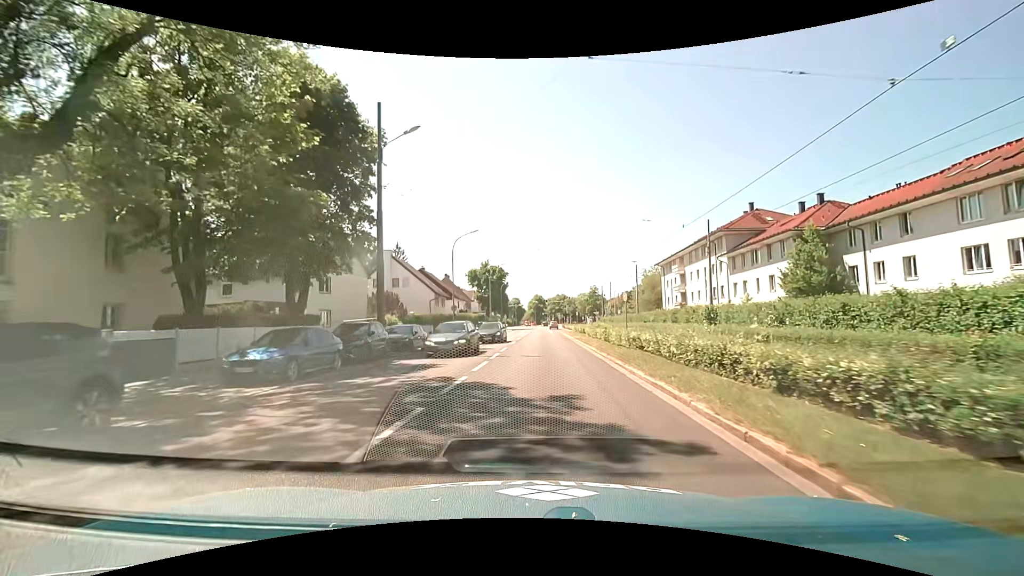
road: tertiary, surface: asphalt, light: Day
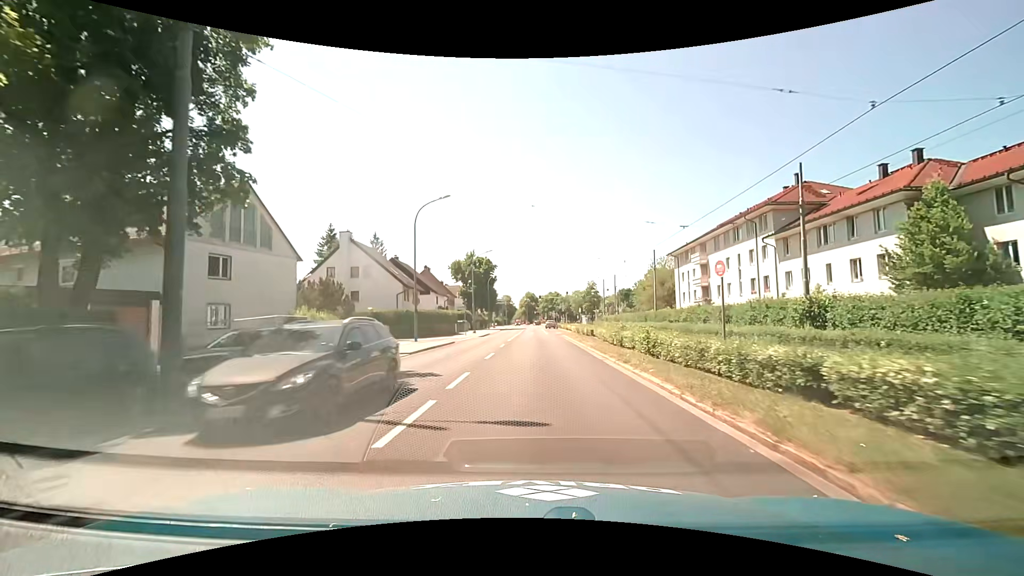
(0.0, +13.1) m; +1°
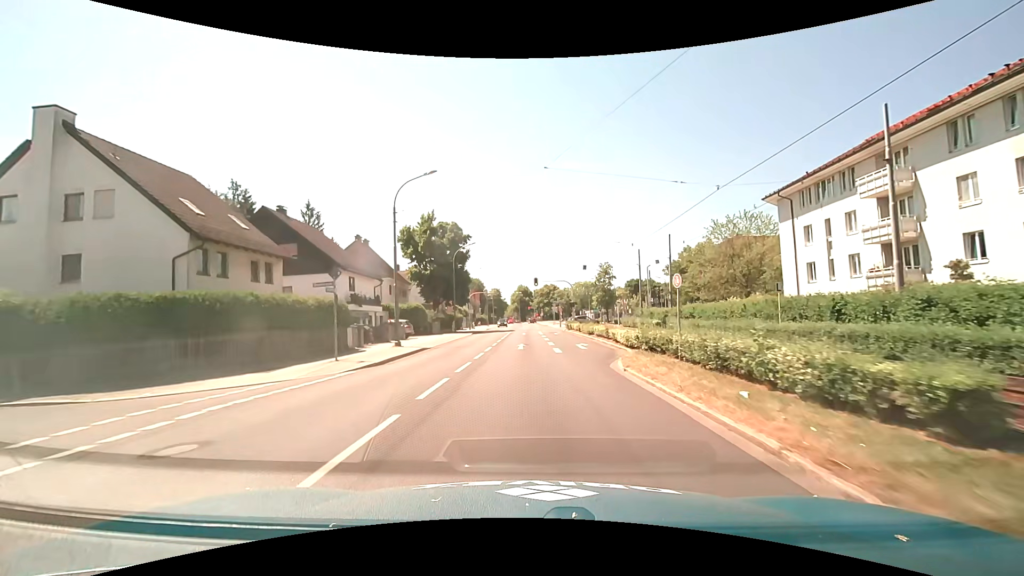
(+0.4, +33.9) m; 0°
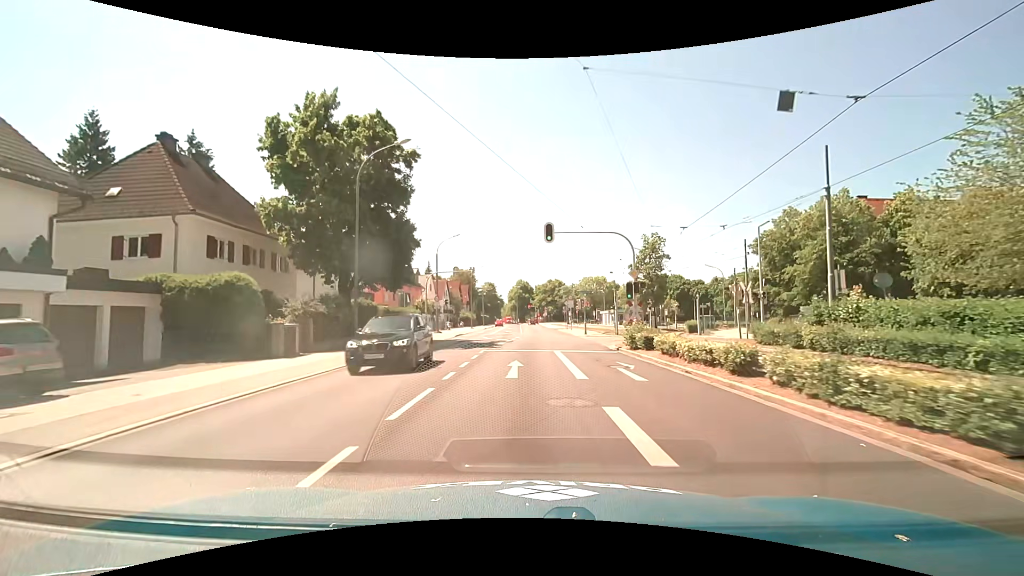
(+0.4, +33.4) m; +1°
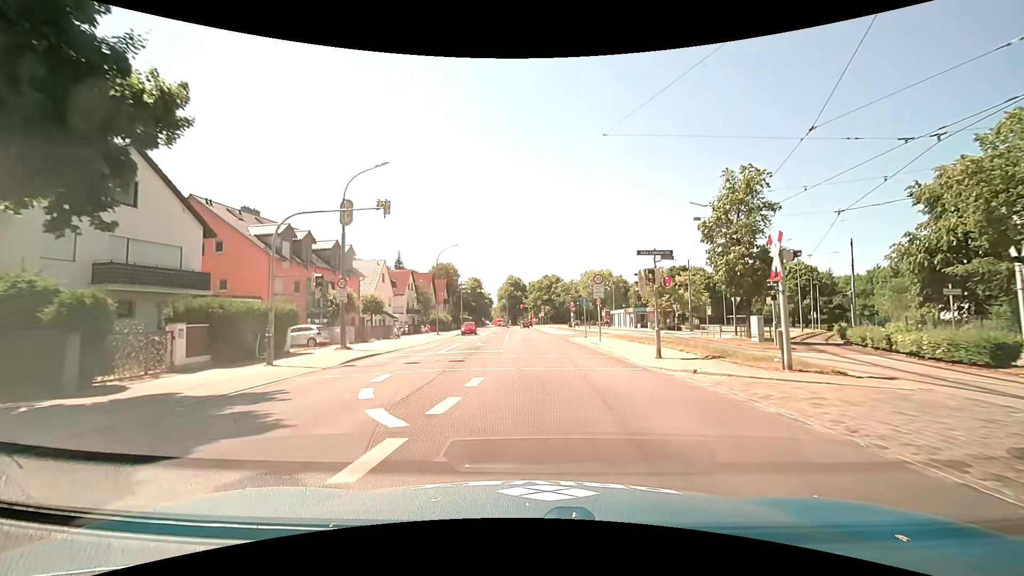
(+0.2, +25.9) m; +1°
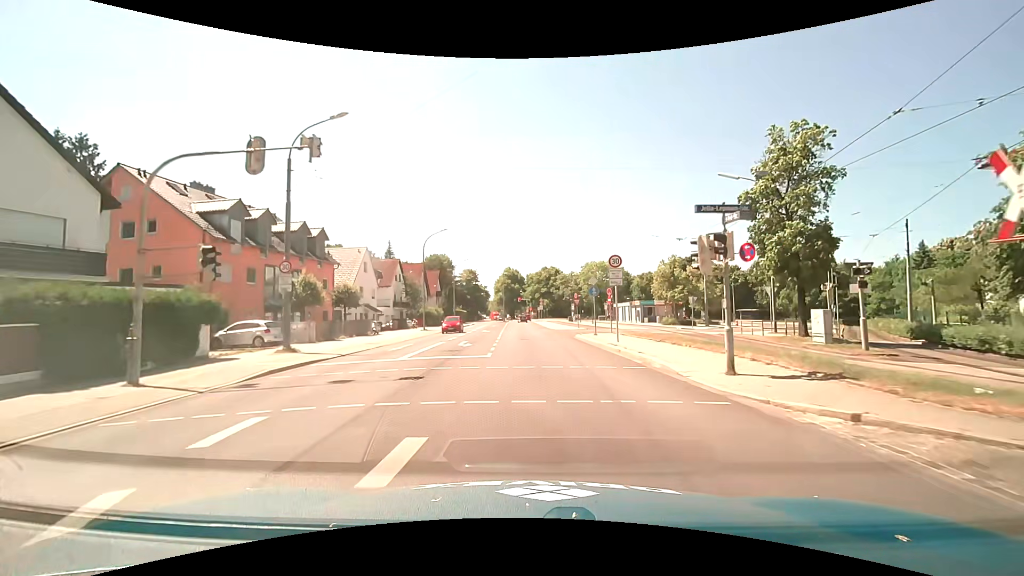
(0.0, +6.3) m; +1°
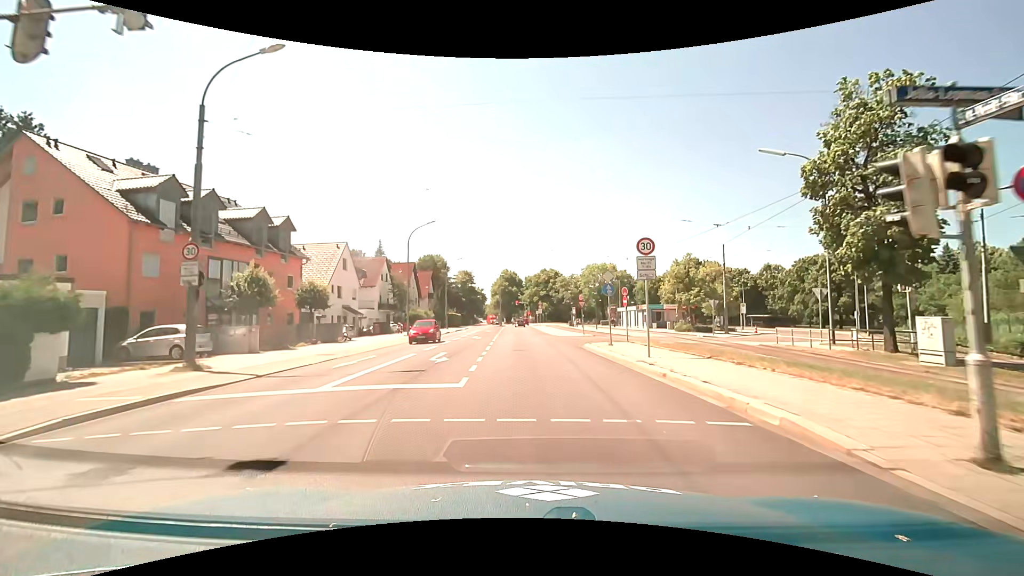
(0.0, +6.0) m; 0°
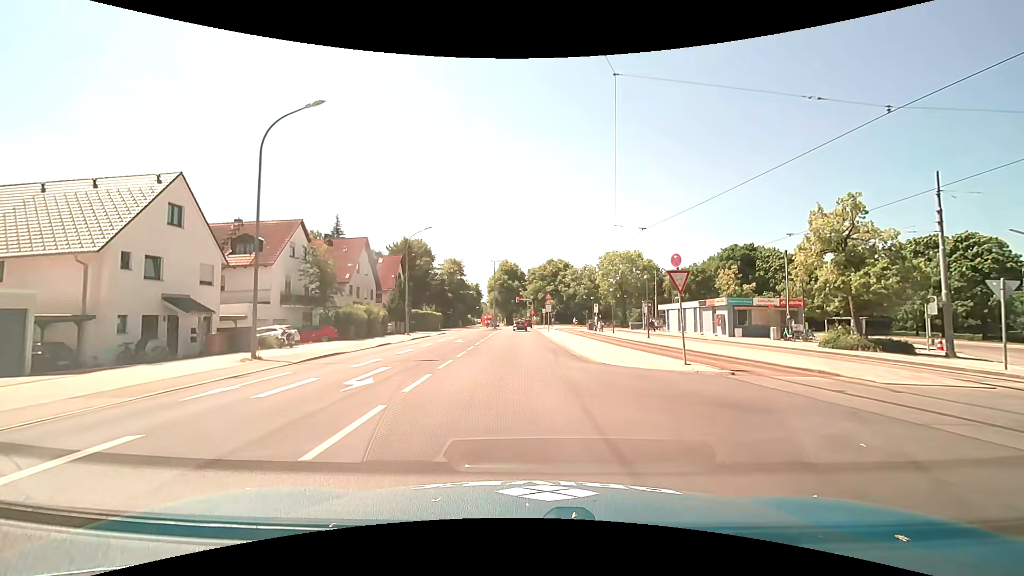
(+0.2, +25.6) m; 0°
(0, +10) (0, +20) (0, +30) (0, +40) (-1, +50) (-1, +60) (-1, +70) (0, +80) (0, +90) (-1, +100) m
